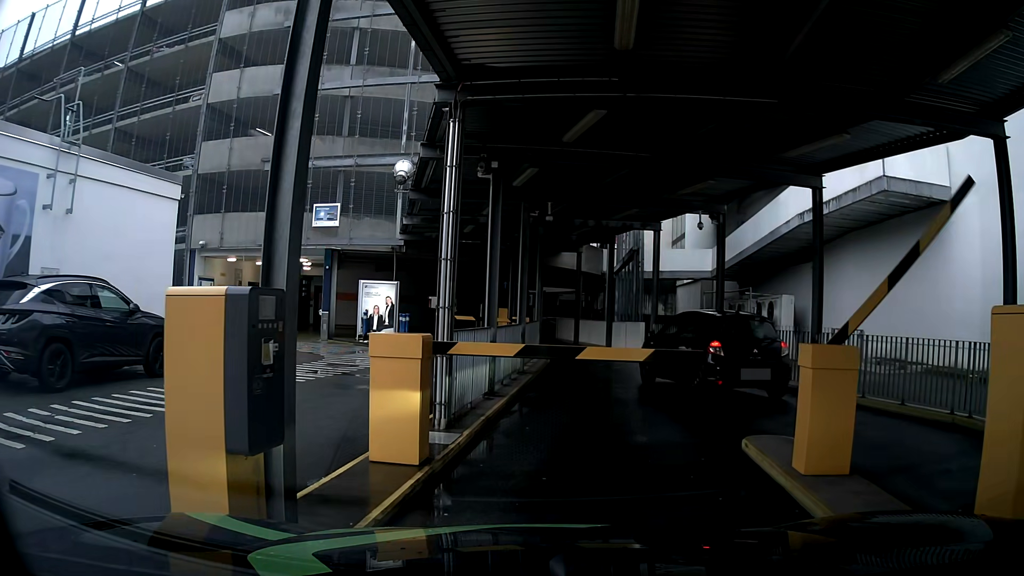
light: Day
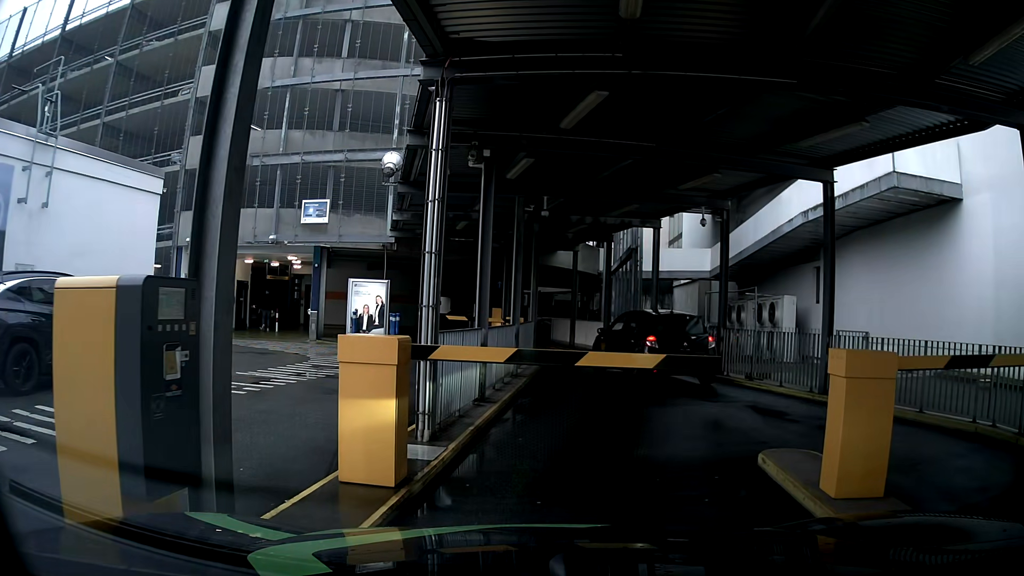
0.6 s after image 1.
(0.0, +0.7) m; 0°
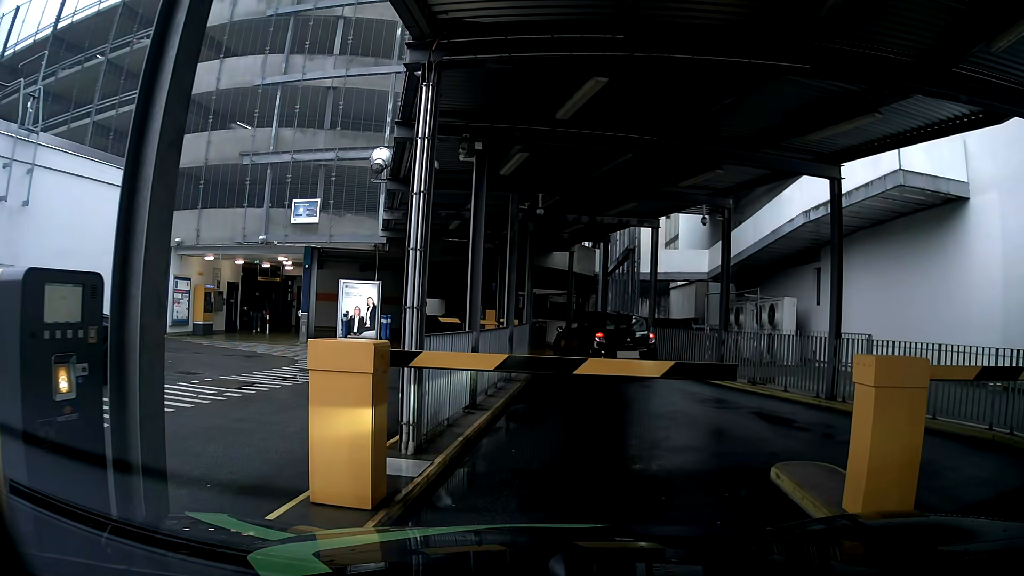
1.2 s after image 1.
(0.0, +0.5) m; 0°
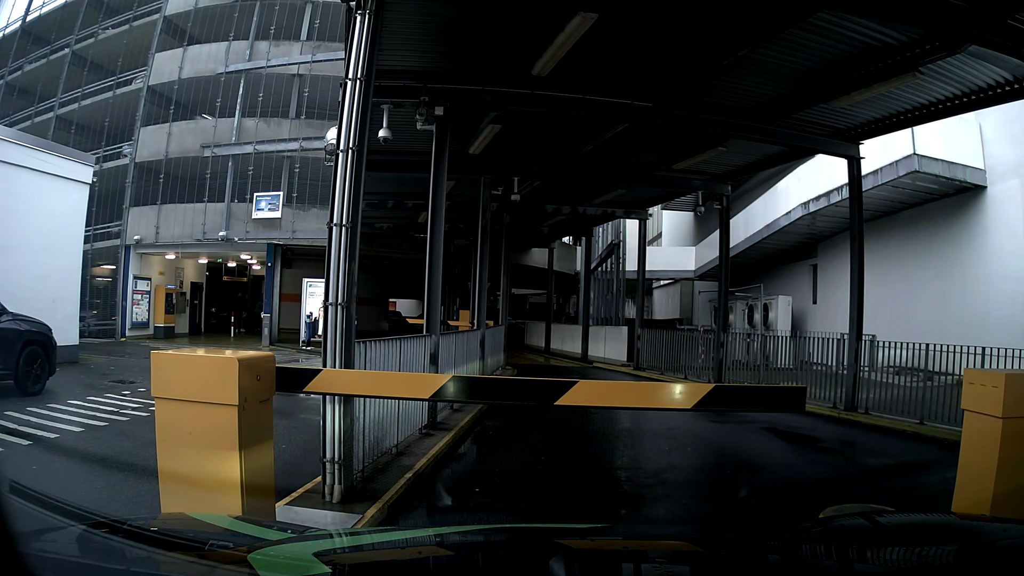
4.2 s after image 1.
(0.0, +1.6) m; 0°
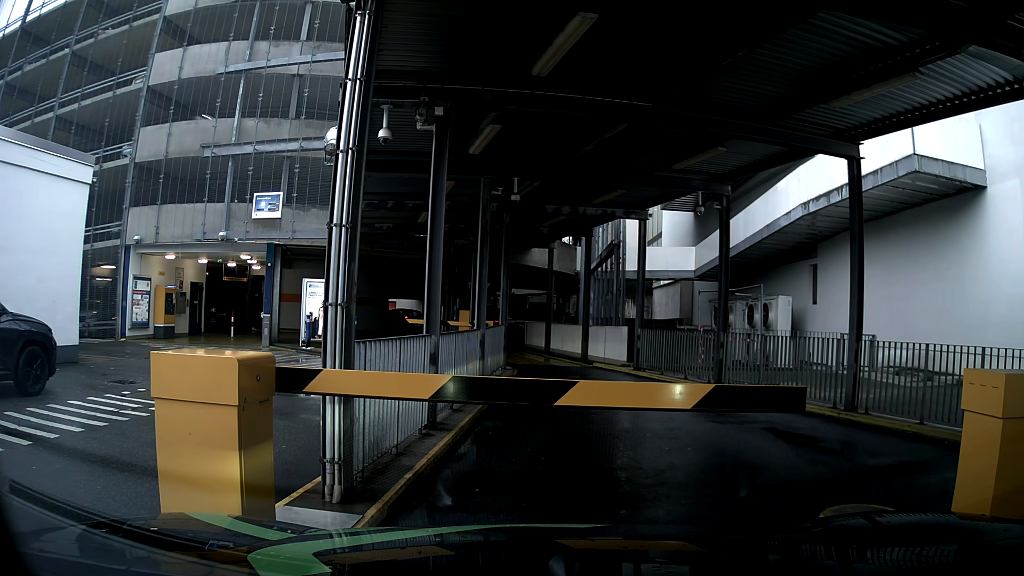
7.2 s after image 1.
(0.0, +0.1) m; 0°
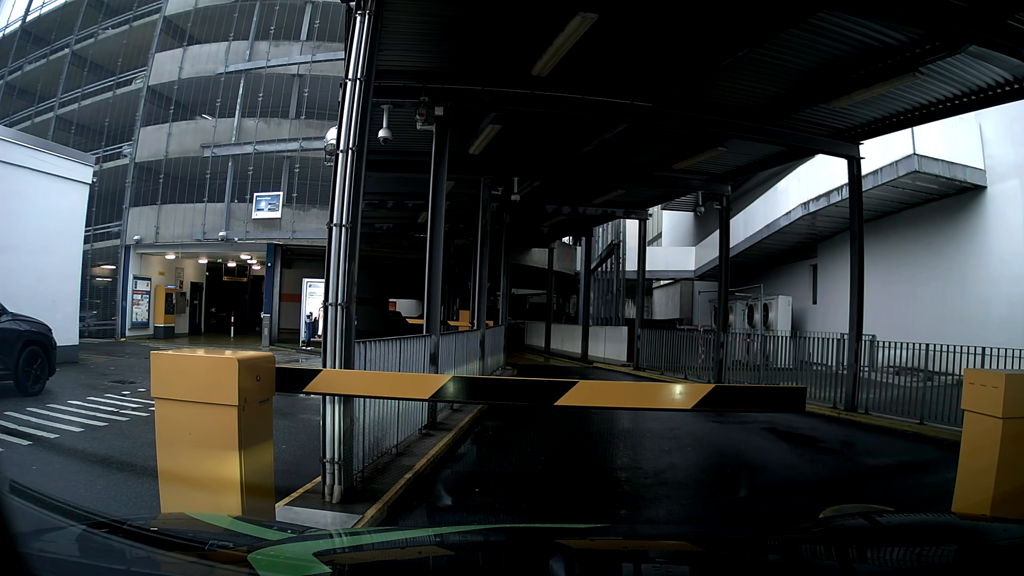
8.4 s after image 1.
(0.0, 0.0) m; 0°
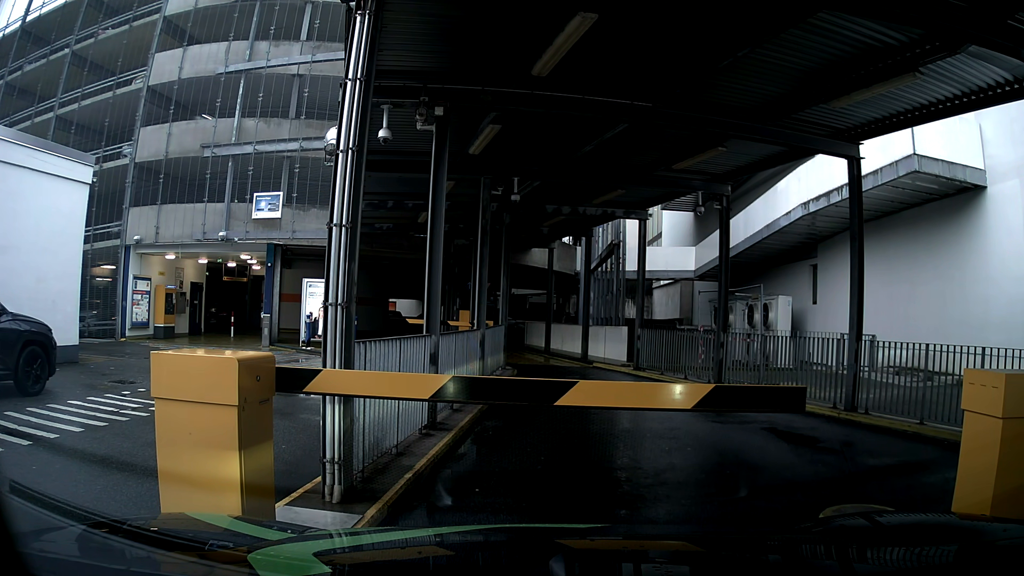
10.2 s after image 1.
(0.0, 0.0) m; 0°
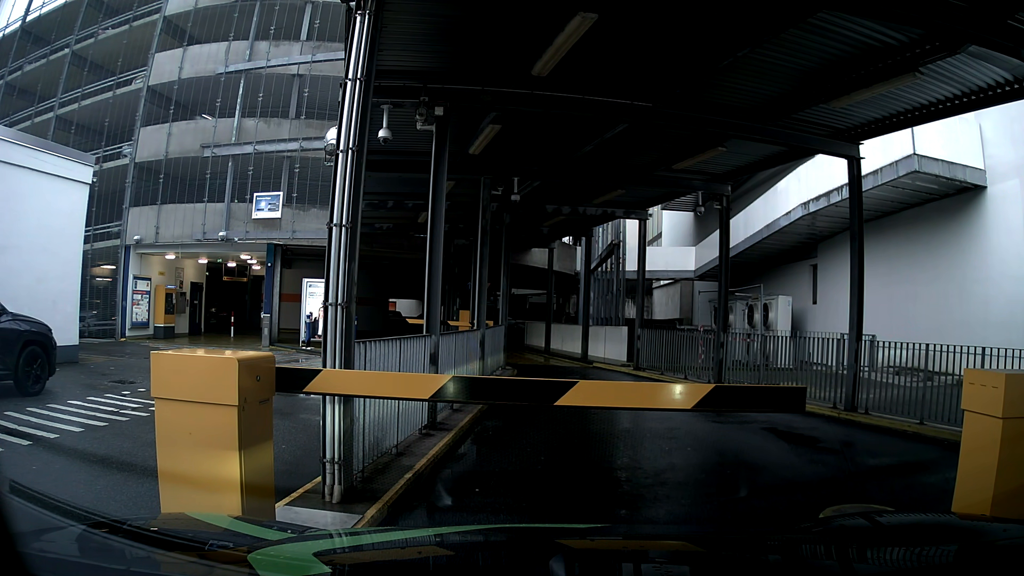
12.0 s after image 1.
(0.0, 0.0) m; 0°
